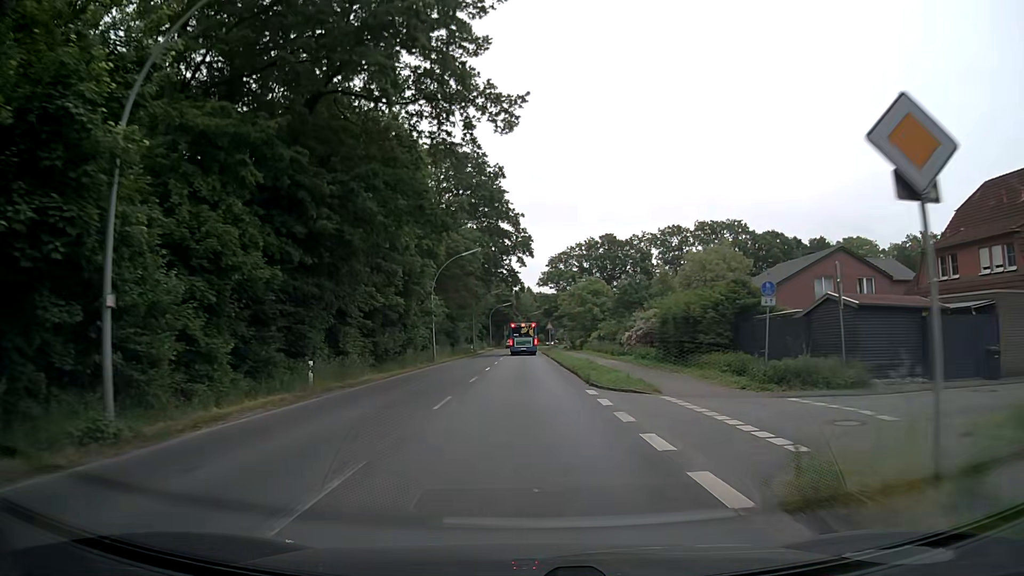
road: secondary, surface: asphalt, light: Day
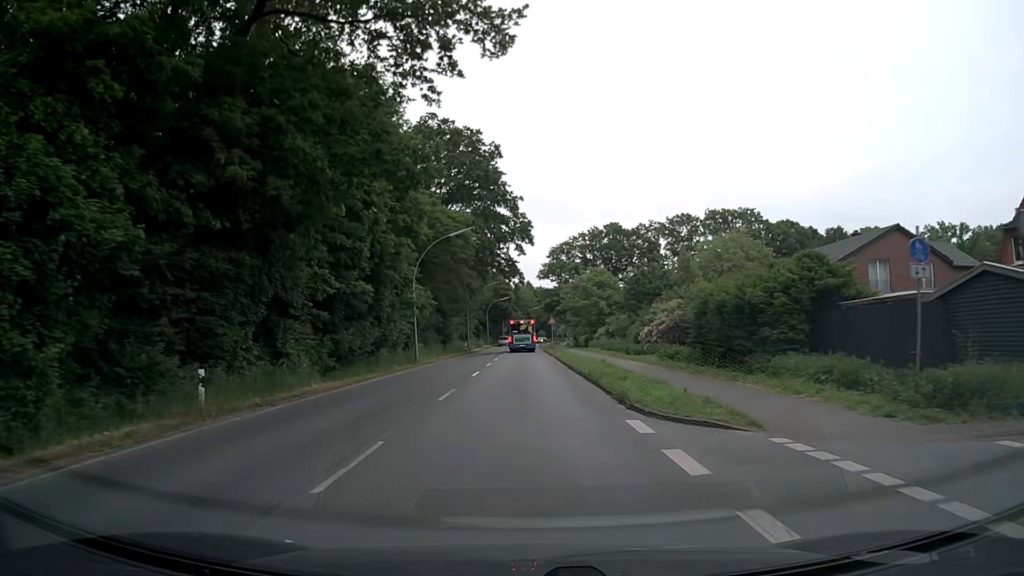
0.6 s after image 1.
(0.0, +7.8) m; 0°
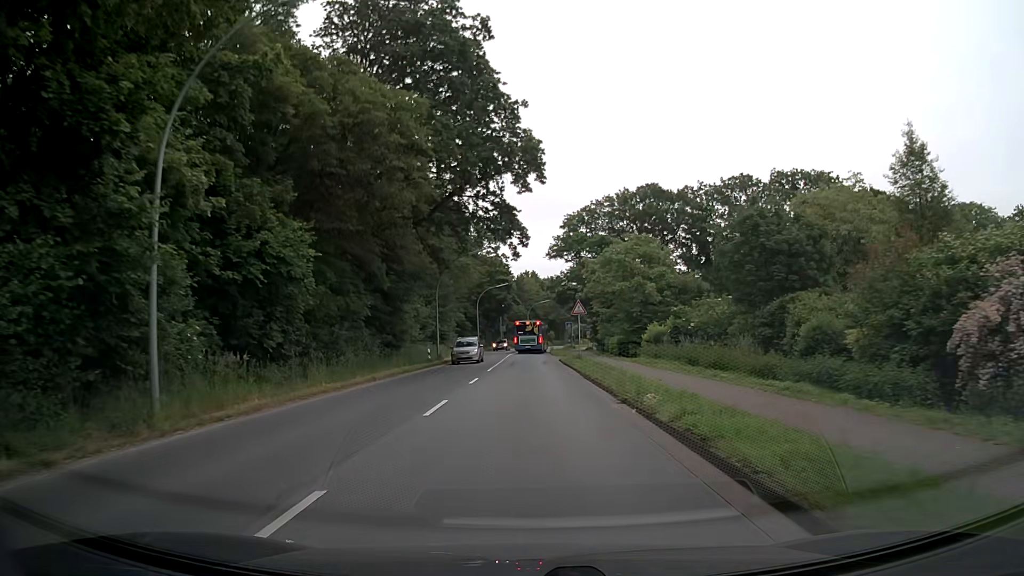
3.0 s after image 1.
(-0.1, +30.3) m; 0°
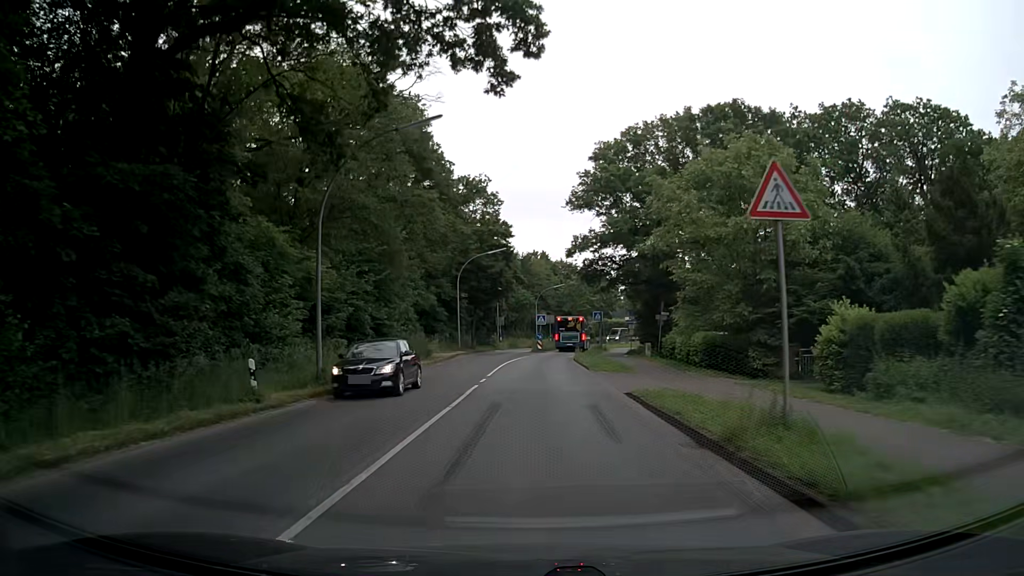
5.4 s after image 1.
(-0.3, +29.2) m; -1°
(0, +10) (0, +20) (0, +30) (+1, +40) (+2, +50) (+4, +60) (+5, +70) (+6, +80) (+8, +89) (+12, +99) m
